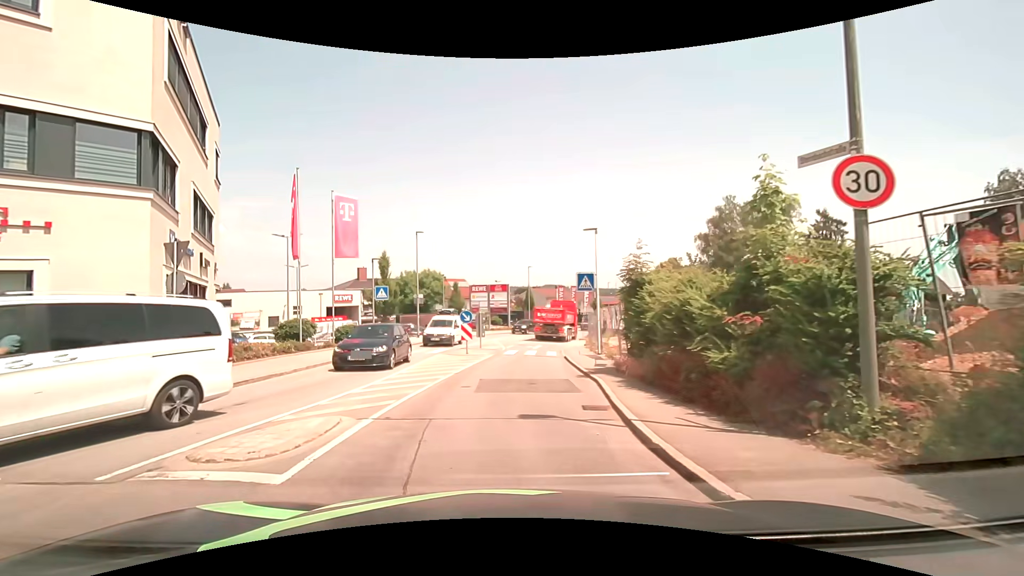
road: tertiary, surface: asphalt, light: Day
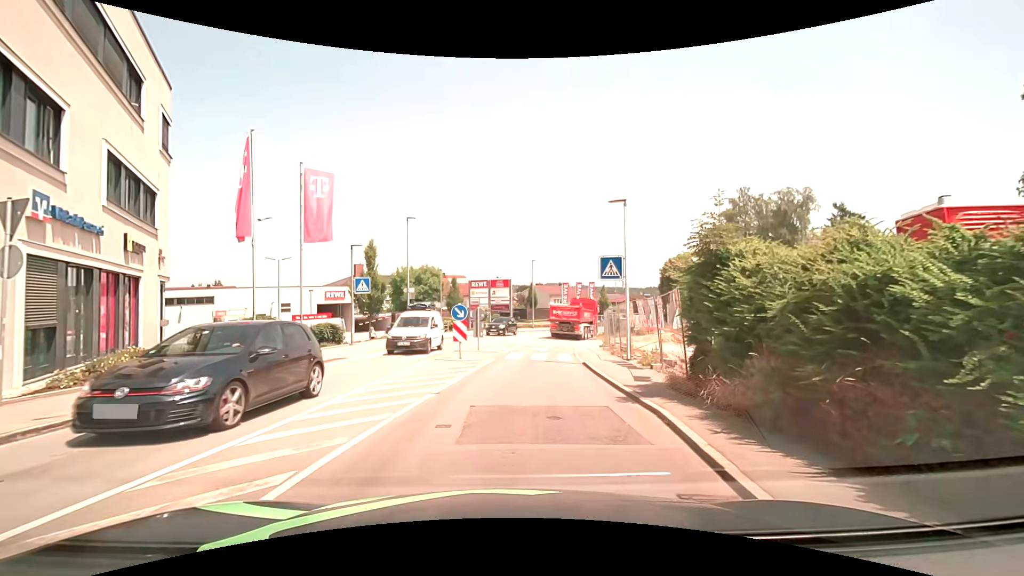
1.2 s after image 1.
(0.0, +4.6) m; 0°
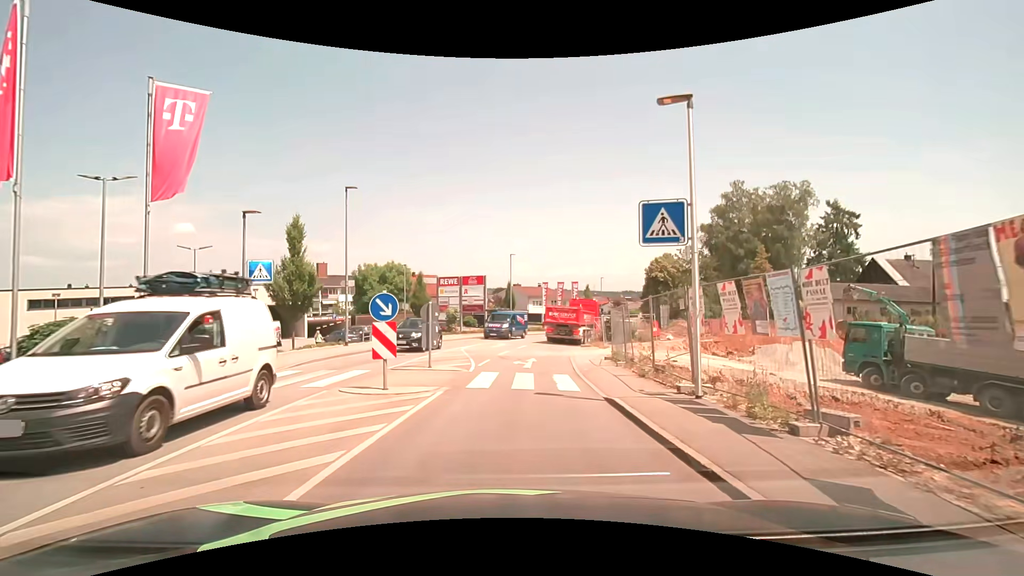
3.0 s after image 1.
(+0.3, +8.1) m; +3°
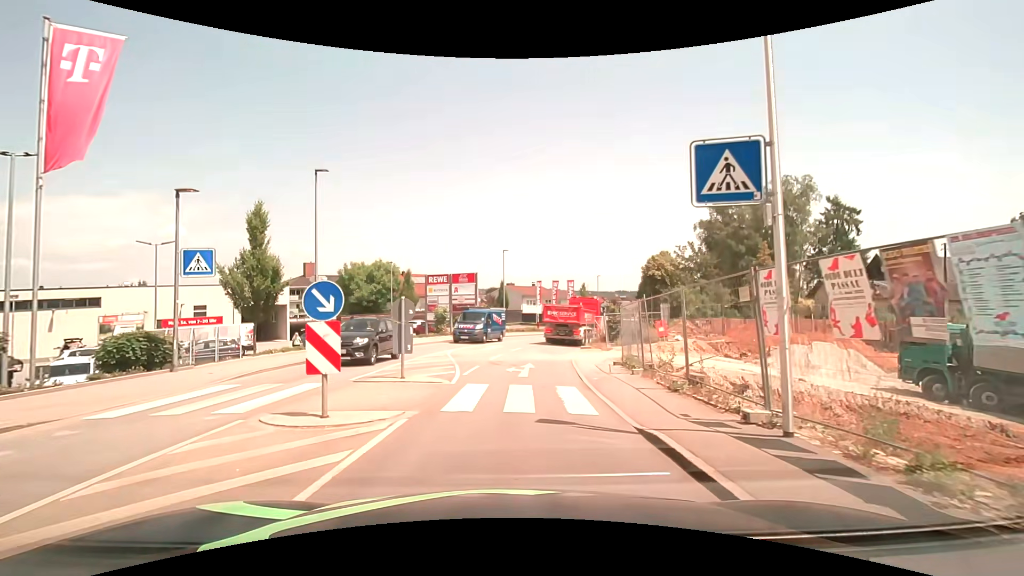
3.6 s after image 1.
(+0.1, +3.0) m; +1°
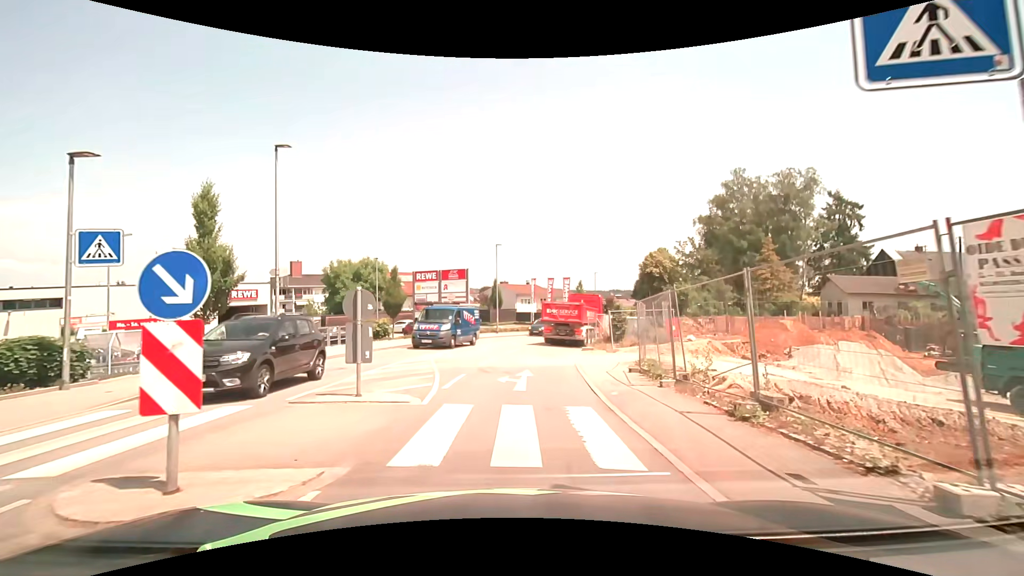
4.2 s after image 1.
(0.0, +3.1) m; +1°
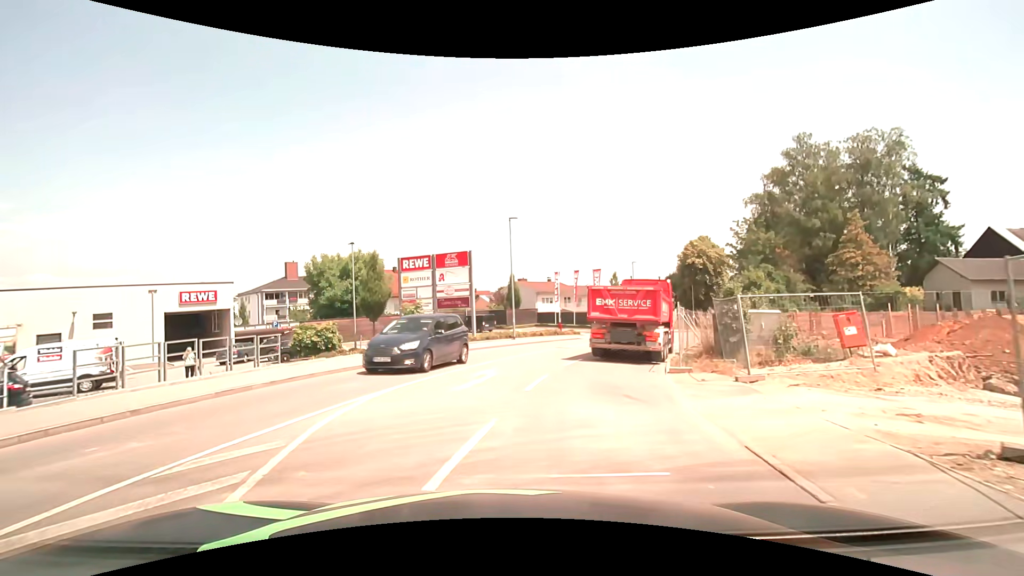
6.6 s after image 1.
(0.0, +12.4) m; -3°
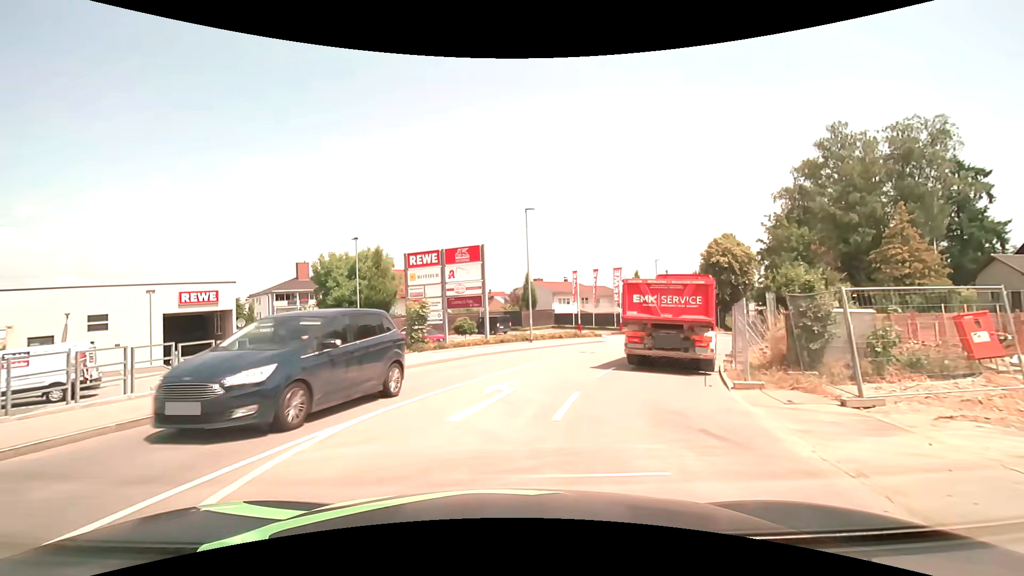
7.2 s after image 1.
(0.0, +3.0) m; -1°
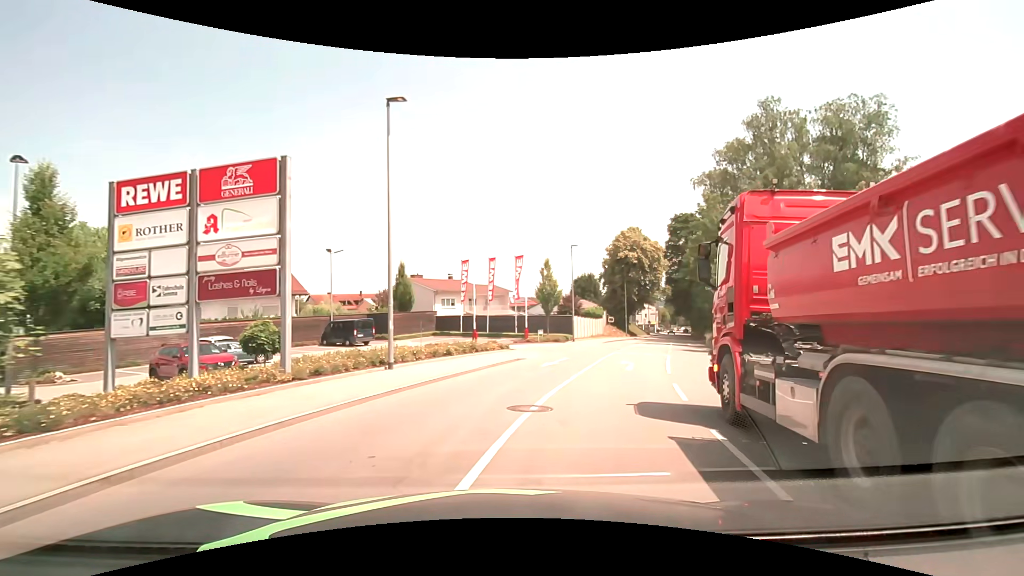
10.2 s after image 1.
(+0.7, +15.2) m; +13°
(+1, +10) (+5, +19) (+9, +28) (+13, +37) (+16, +47) (+19, +56) (+22, +66) (+26, +75) (+29, +85) (+32, +94) m
